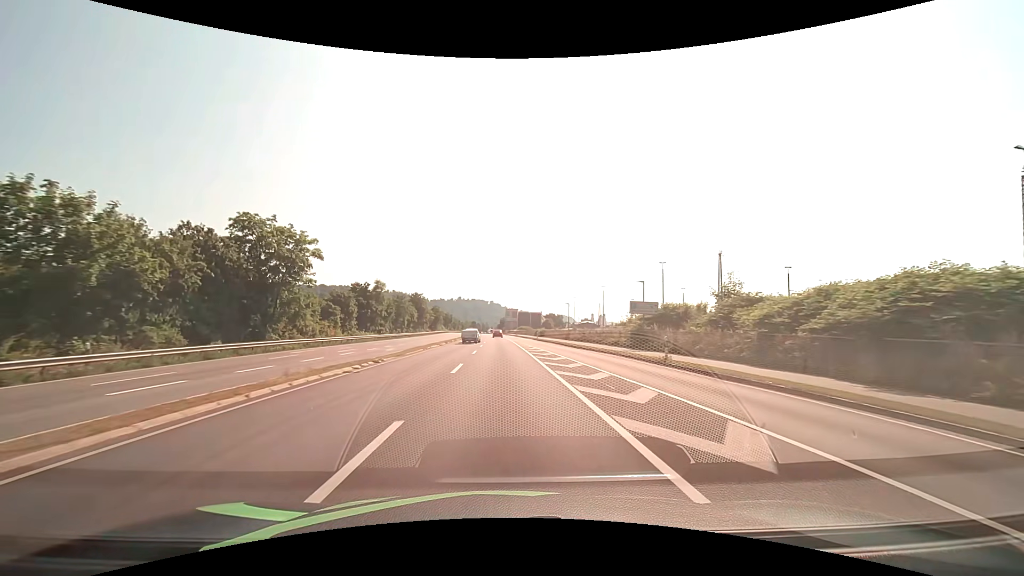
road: primary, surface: asphalt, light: Day
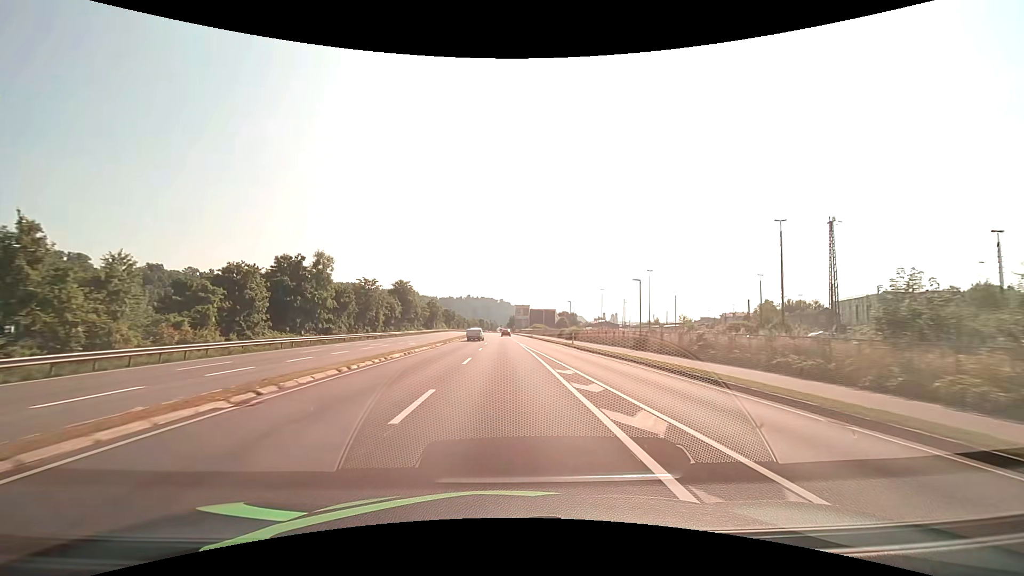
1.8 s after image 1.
(-0.4, +32.3) m; -1°
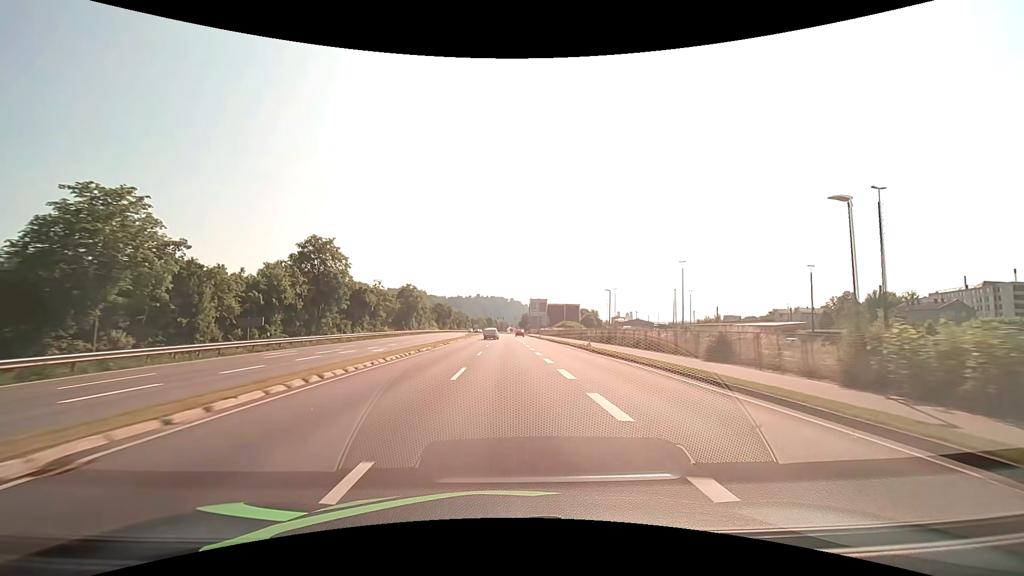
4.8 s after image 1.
(-0.6, +53.9) m; -1°
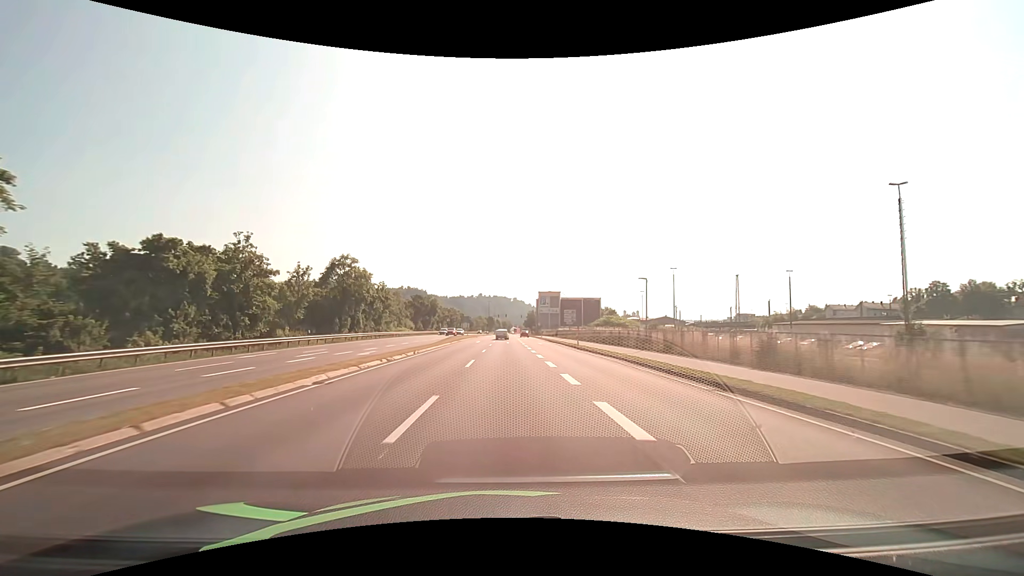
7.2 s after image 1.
(-0.2, +43.1) m; -1°
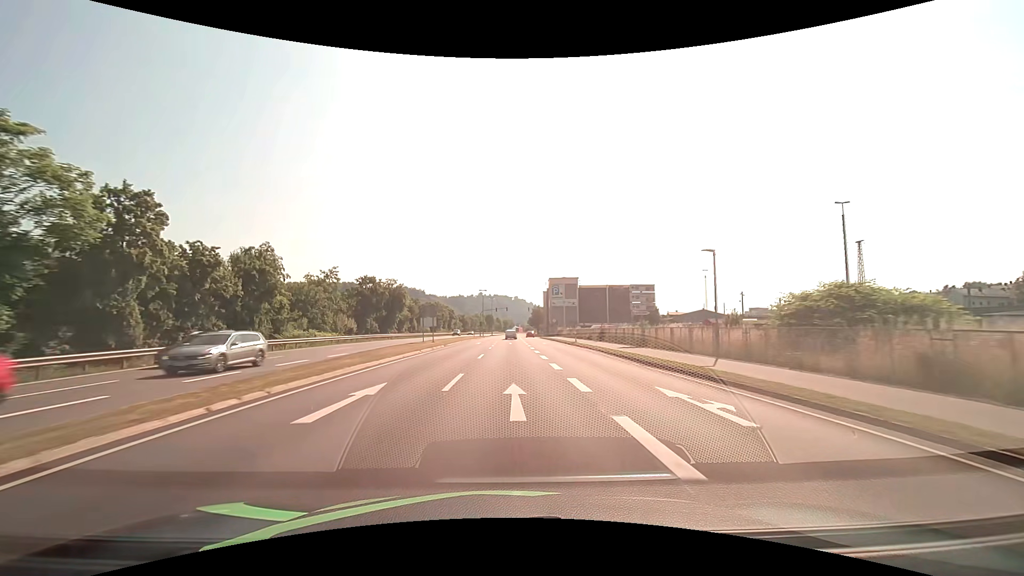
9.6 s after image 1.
(+0.1, +43.1) m; 0°
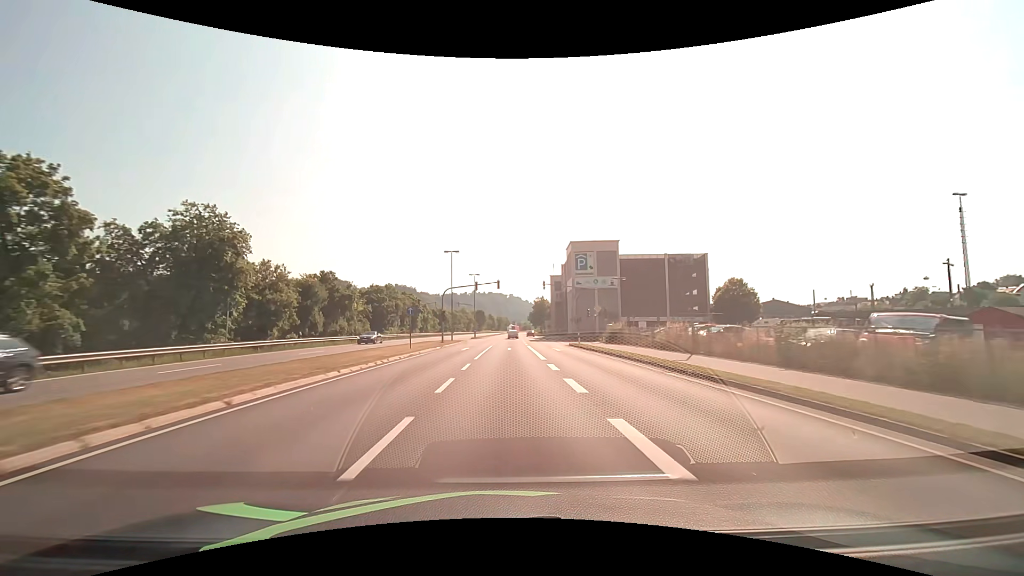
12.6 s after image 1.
(+0.2, +54.1) m; +1°
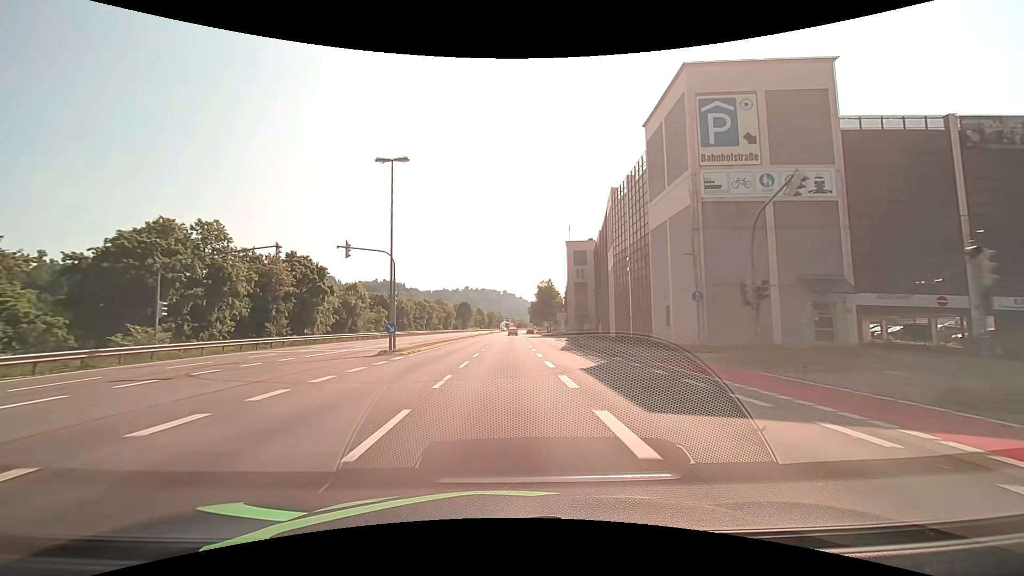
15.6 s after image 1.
(+0.4, +54.0) m; +1°
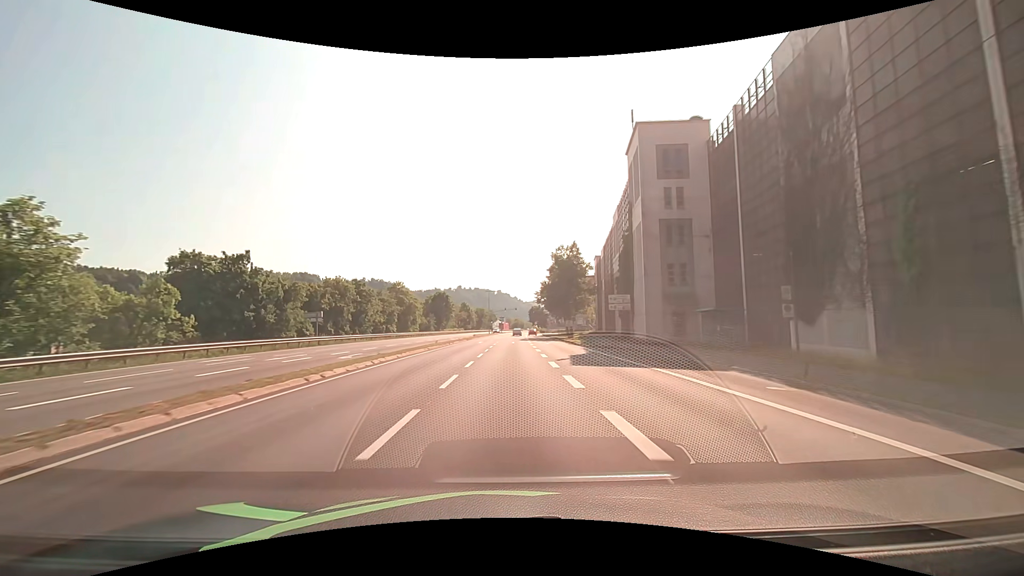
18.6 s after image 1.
(+0.1, +54.0) m; +1°
(0, +10) (0, +20) (0, +30) (0, +40) (0, +50) (+1, +60) (+1, +70) (+1, +80) (+1, +90) (+2, +100) m
